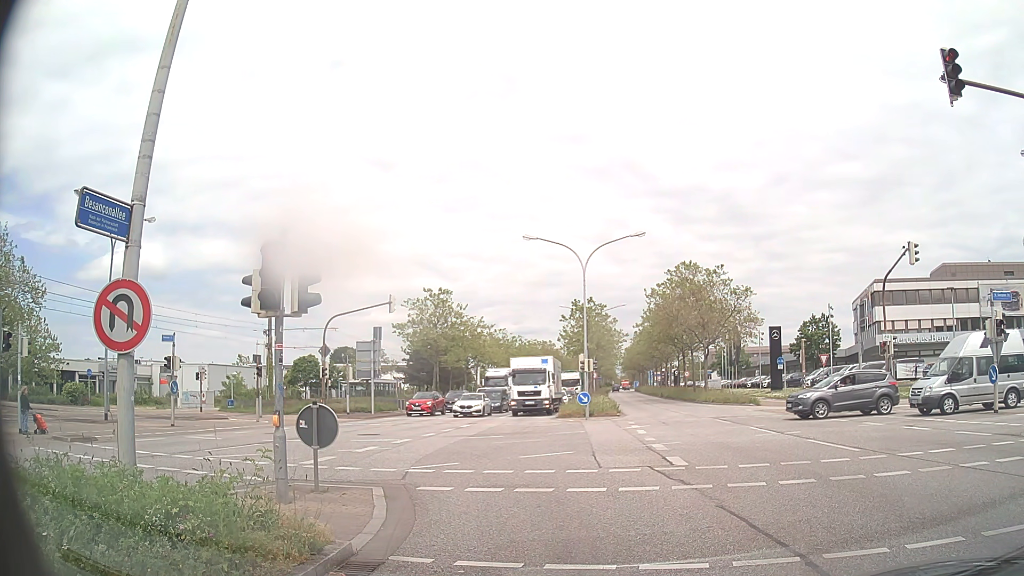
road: primary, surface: asphalt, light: Day
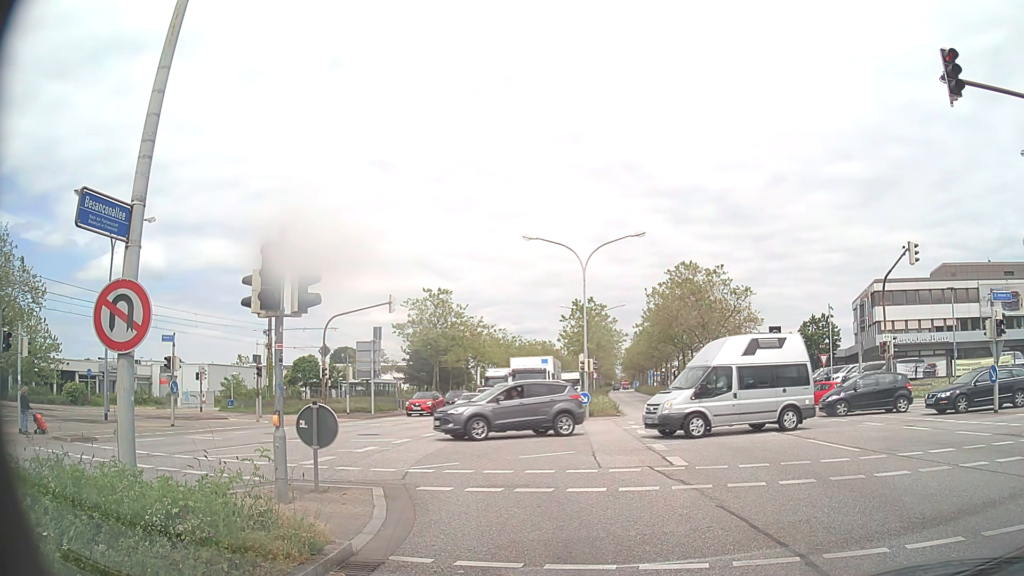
(0.0, 0.0) m; 0°
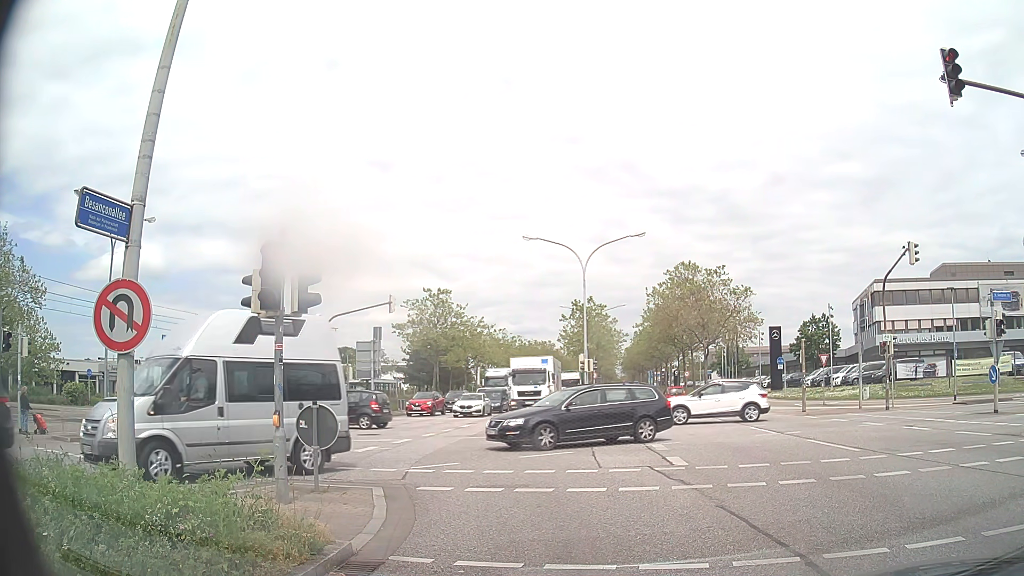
(0.0, 0.0) m; 0°
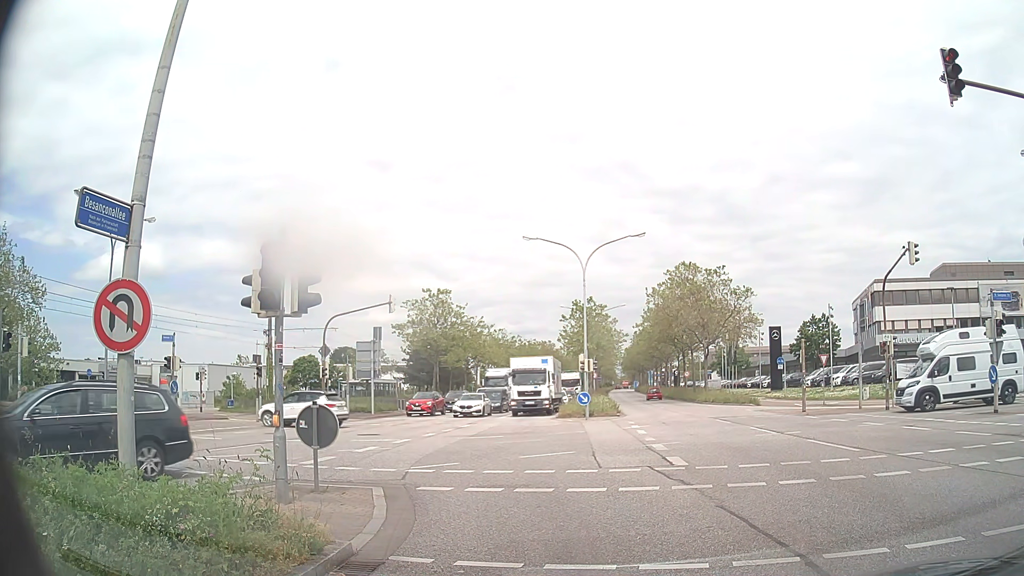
(0.0, 0.0) m; 0°
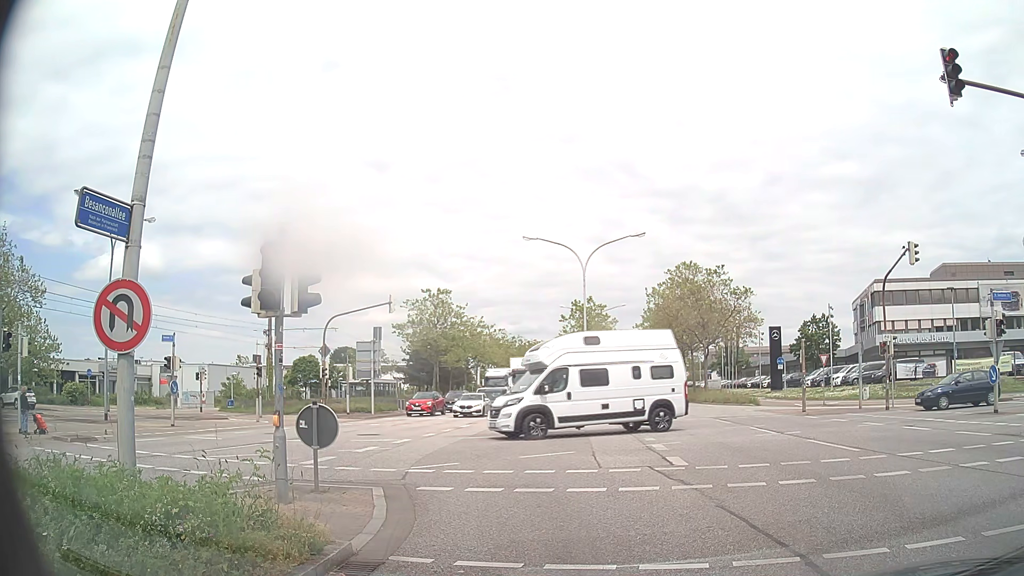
(0.0, 0.0) m; 0°
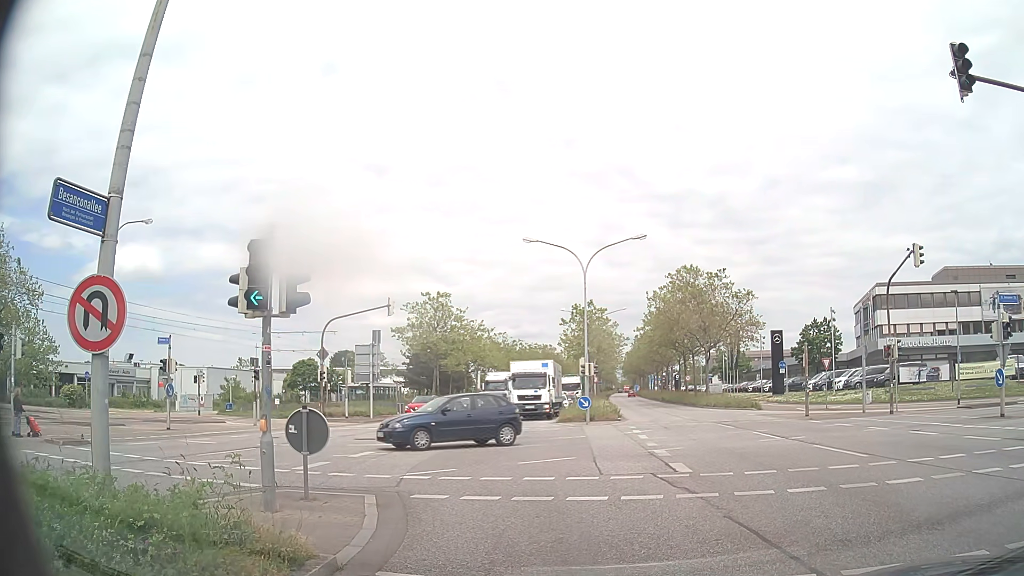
(0.0, +0.4) m; 0°
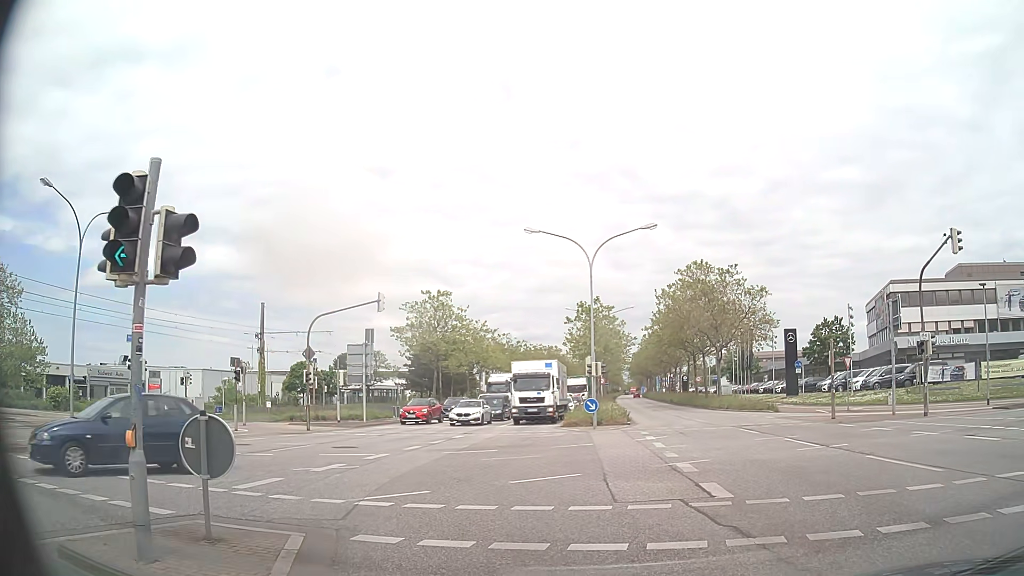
(0.0, +3.0) m; -1°
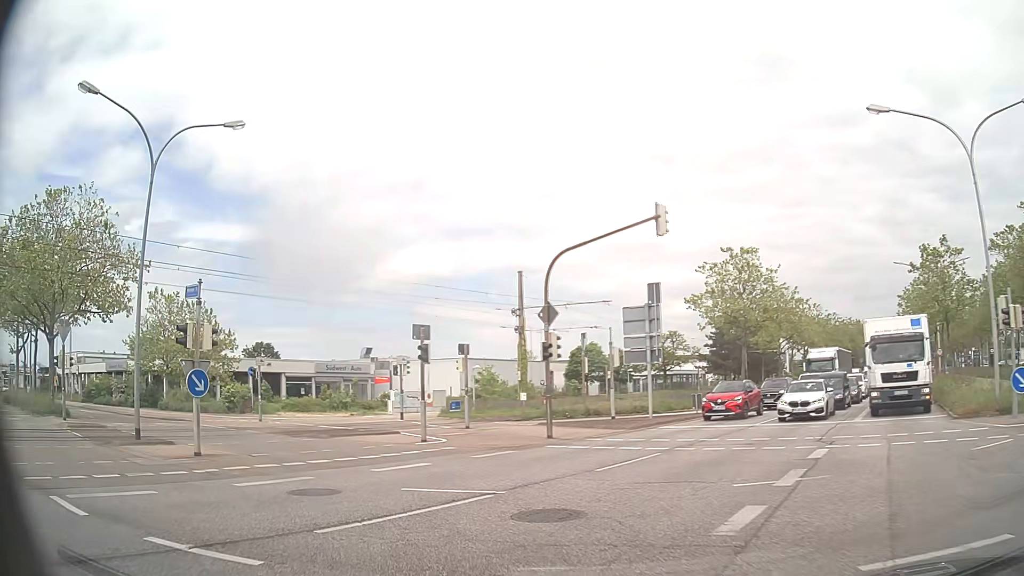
(-2.7, +13.1) m; -25°
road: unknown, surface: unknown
(-2, +10) (-8, +18) (-15, +24) (-23, +30) (-32, +36) (-40, +41) (-49, +46) (-58, +50) (-67, +55) (-76, +59) m
